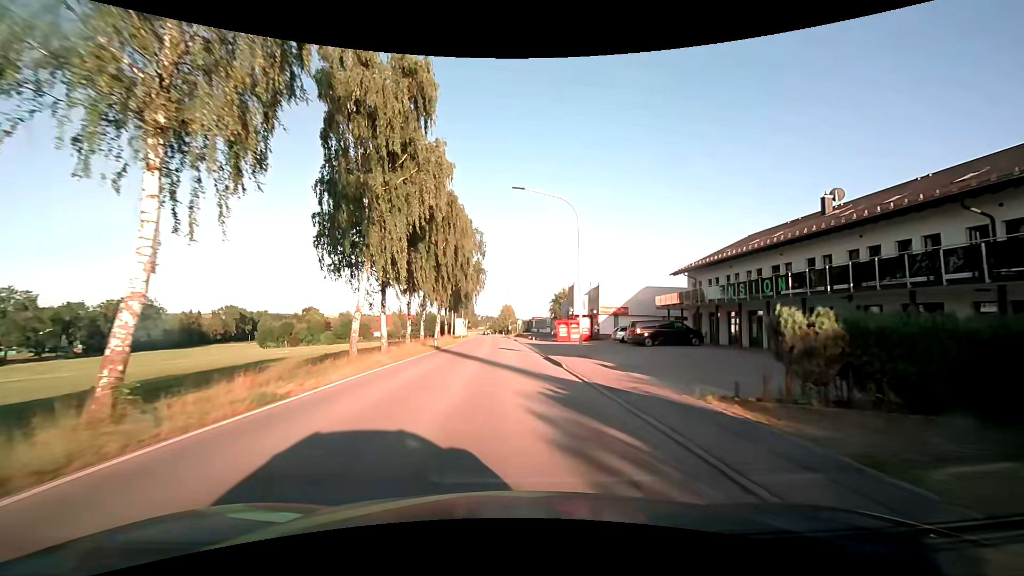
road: secondary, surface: asphalt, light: Day
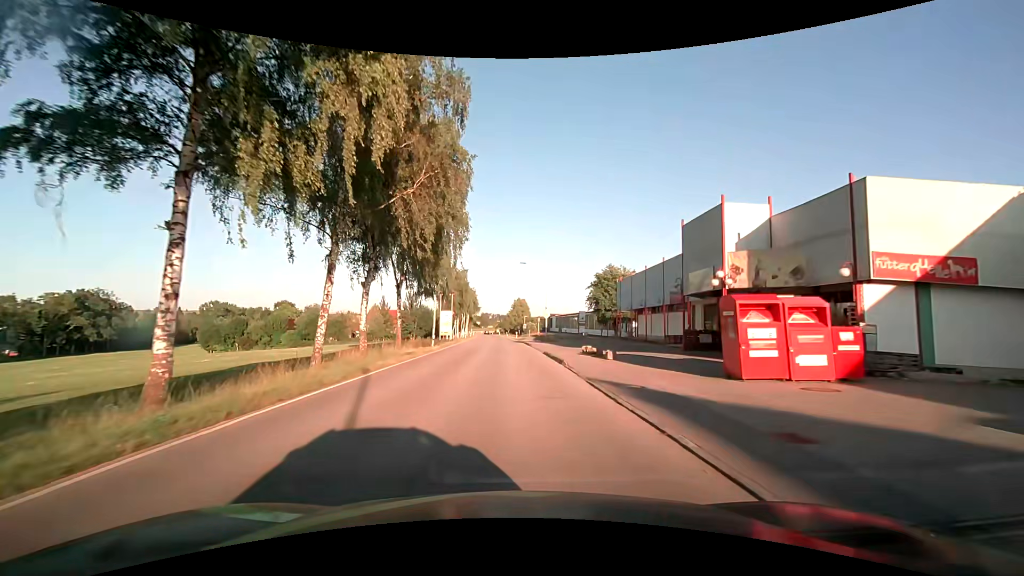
(-0.5, +38.1) m; -1°
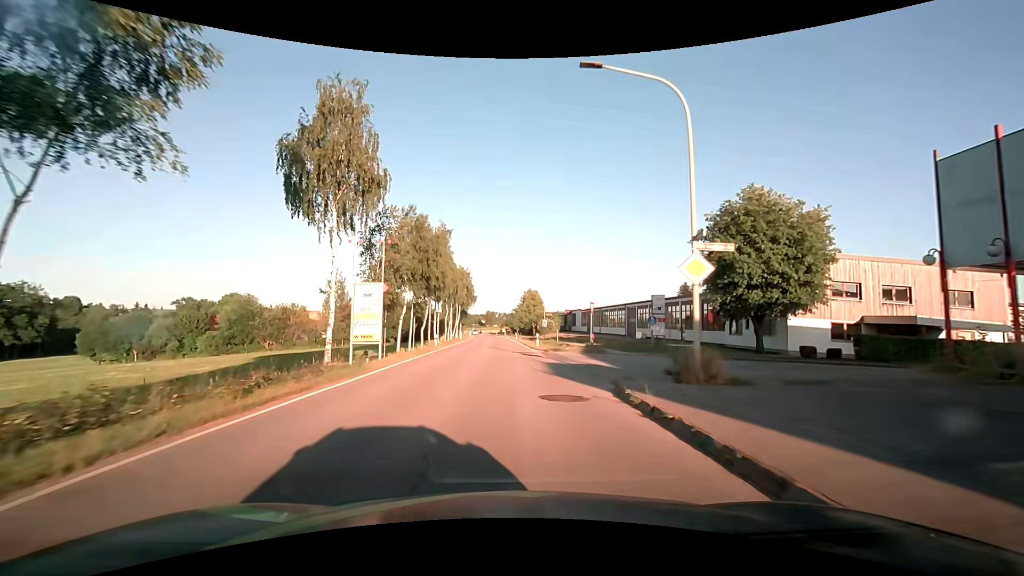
(-0.4, +38.3) m; -1°
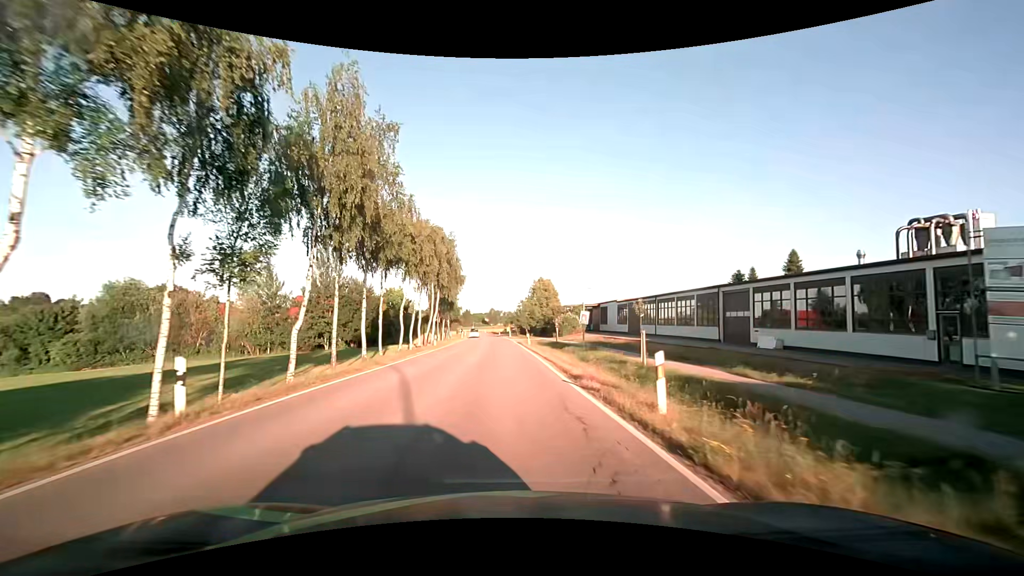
(-0.2, +30.7) m; -1°
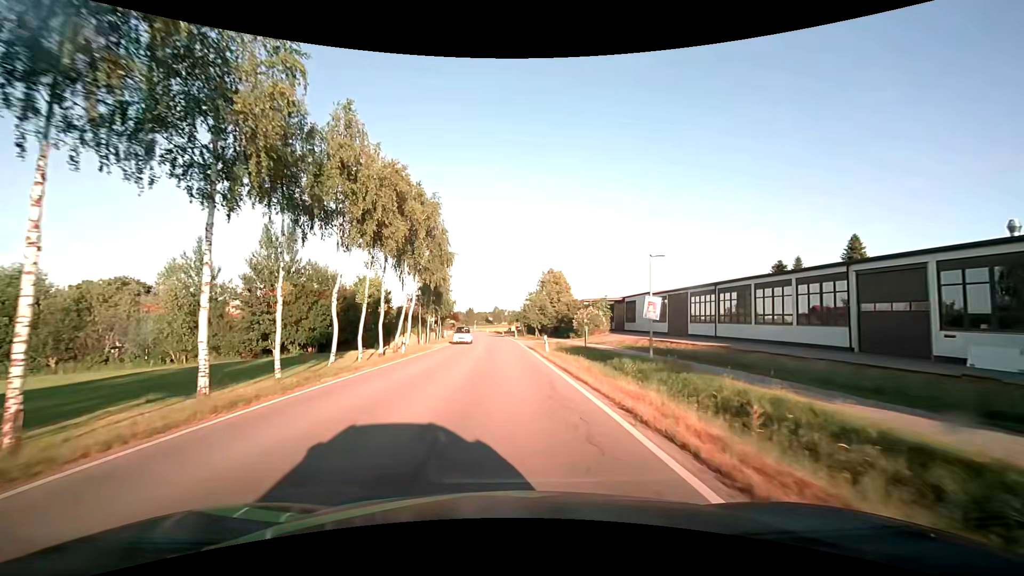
(-0.1, +15.3) m; -1°
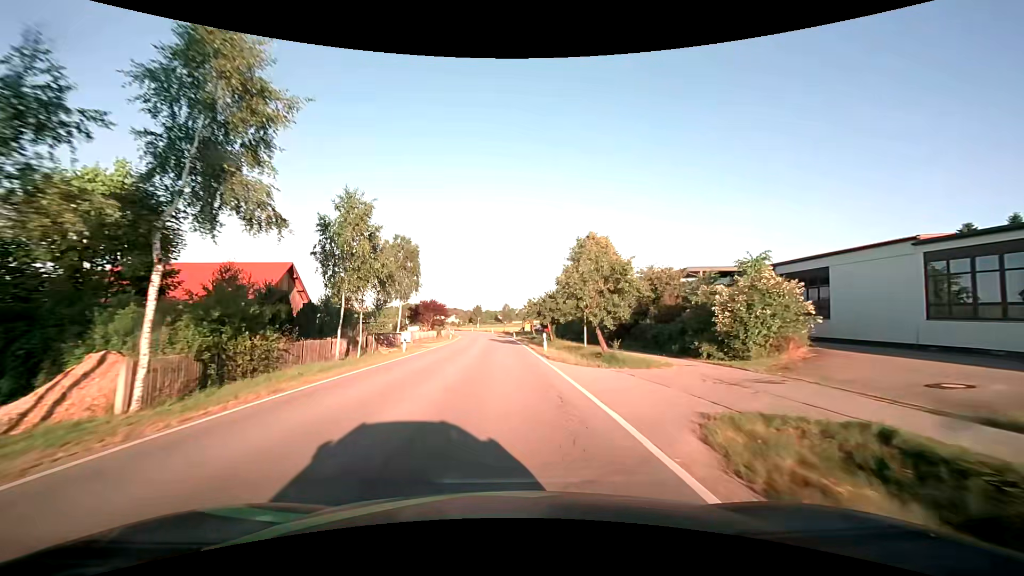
(-0.3, +38.3) m; -1°
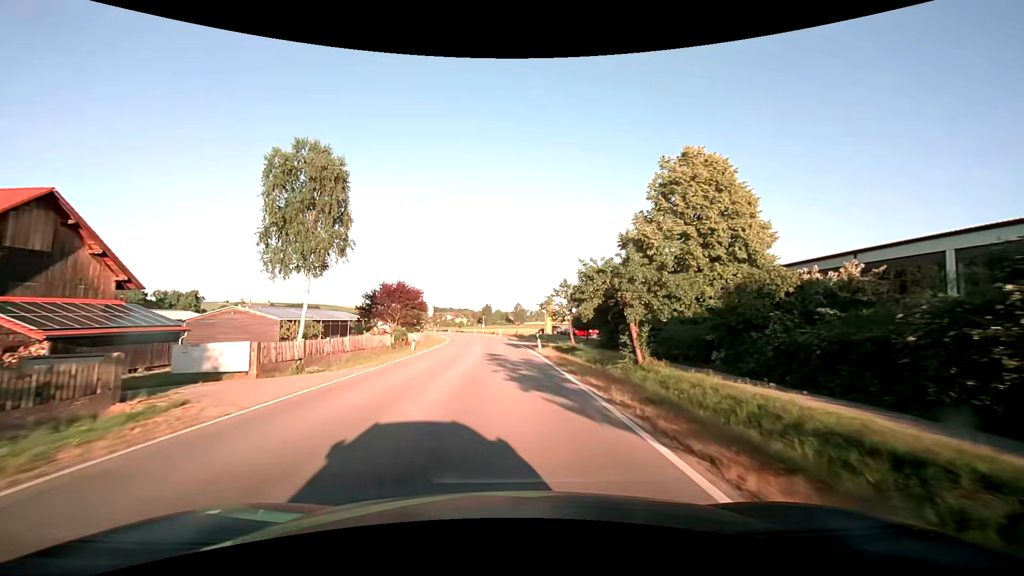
(-0.5, +30.6) m; -1°
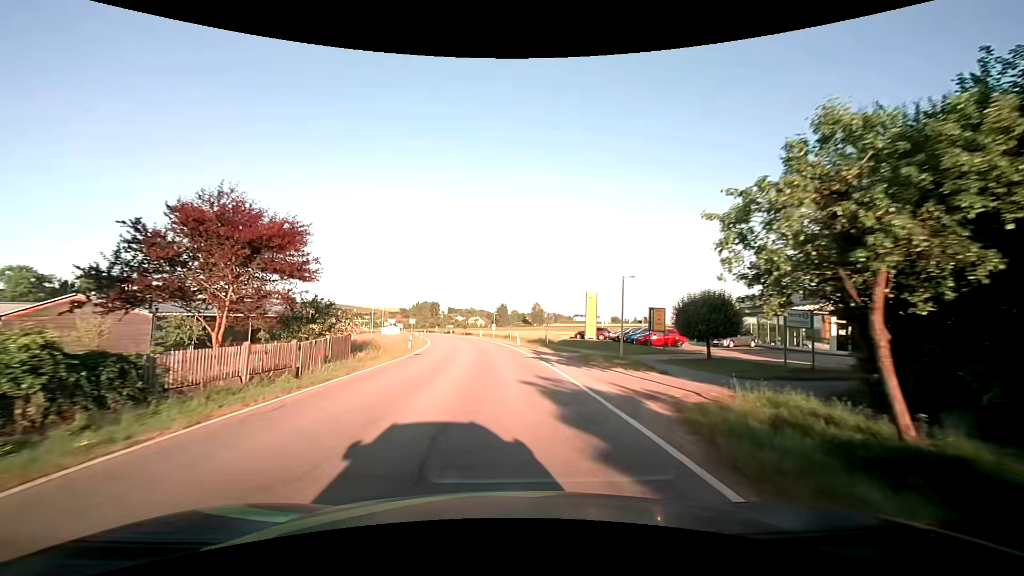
(-0.6, +30.6) m; -2°
(0, +10) (0, +20) (-1, +30) (-2, +40) (-3, +50) (-4, +60) (-6, +70) (-8, +79) (-10, +89) (-12, +99) m
